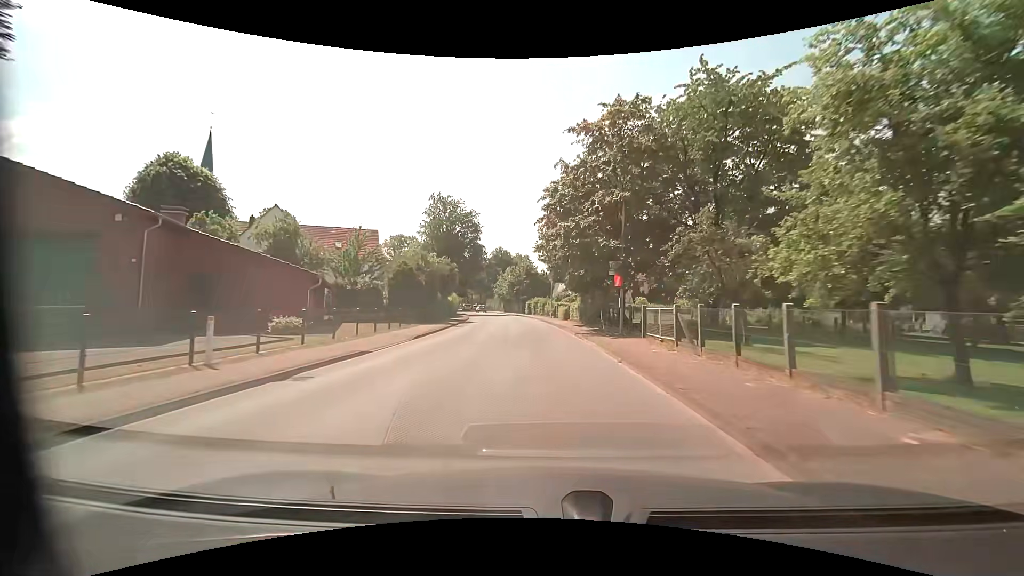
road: tertiary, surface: asphalt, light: Day
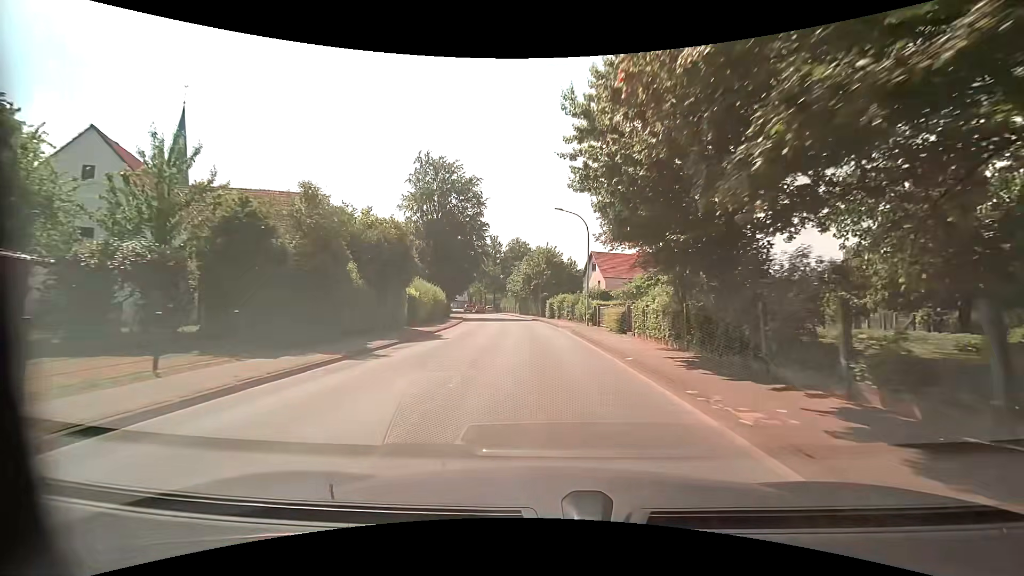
(-0.4, +21.6) m; -3°
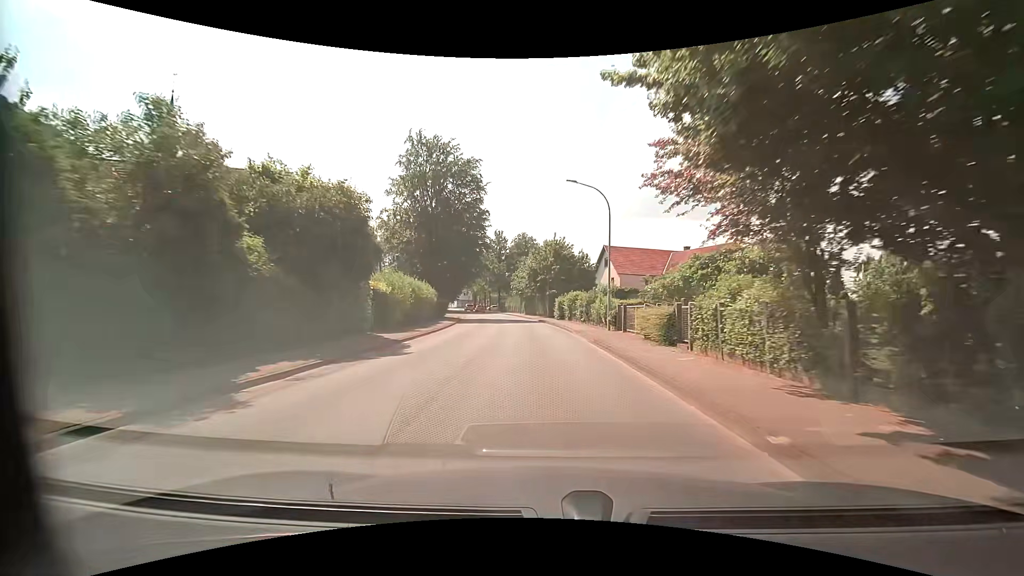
(-0.1, +7.1) m; -2°
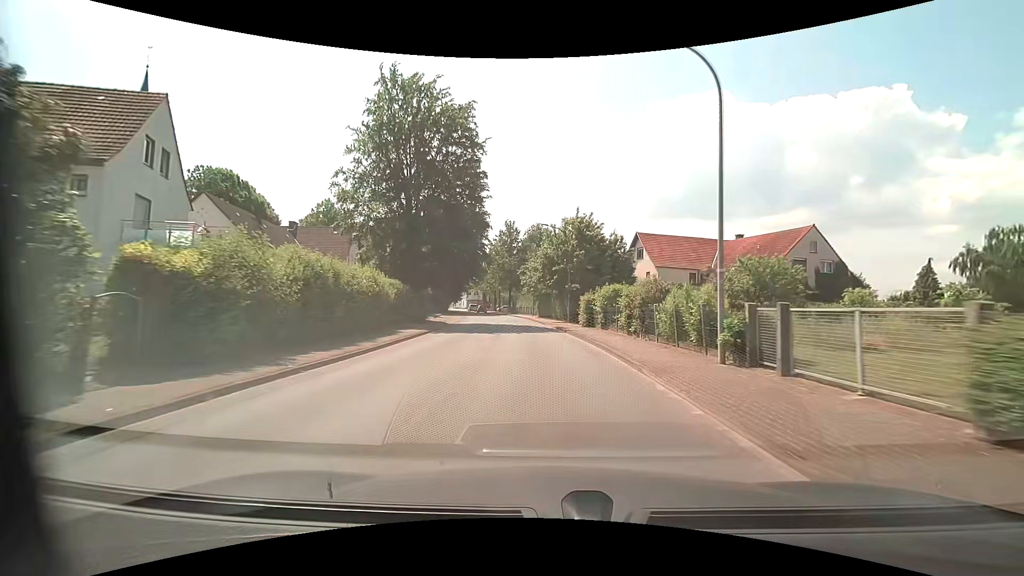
(+0.2, +14.1) m; 0°
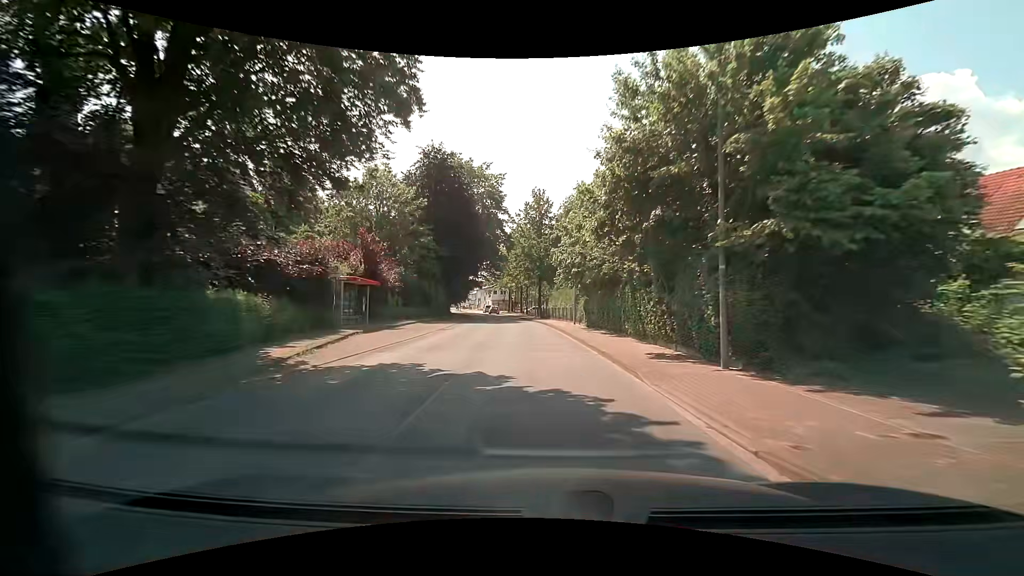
(-0.8, +28.0) m; -4°
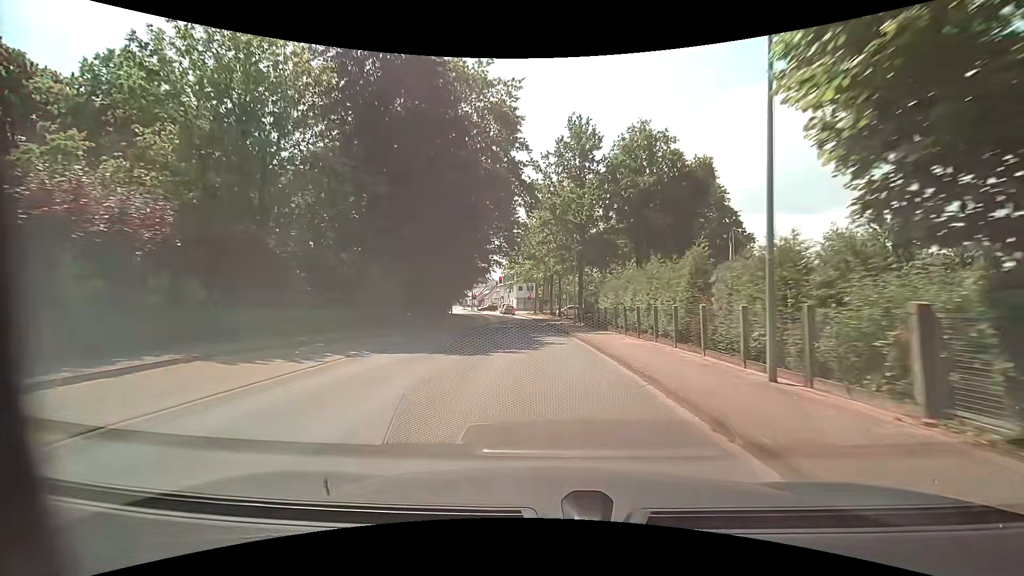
(-1.0, +27.5) m; -4°
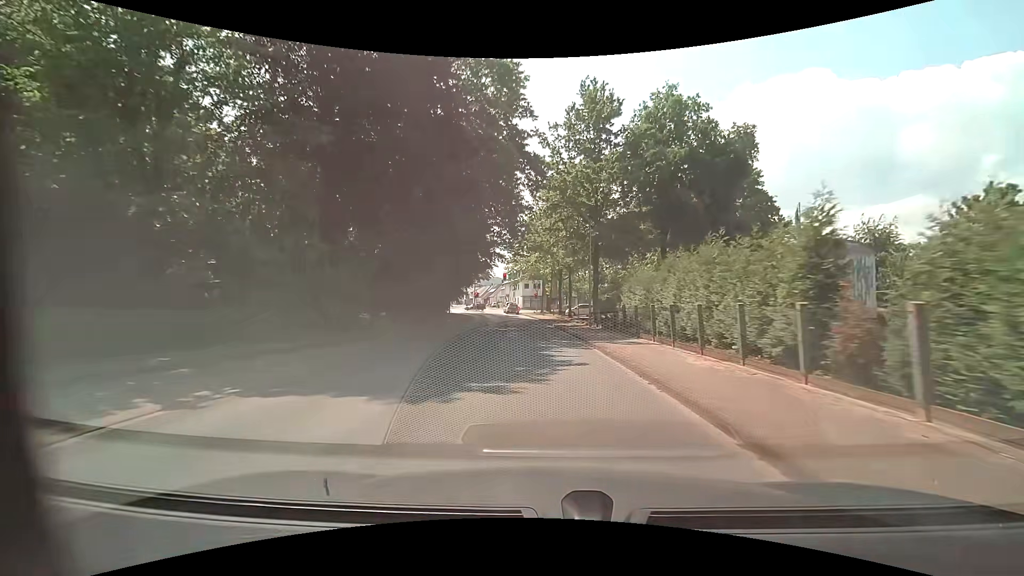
(0.0, +6.8) m; -1°
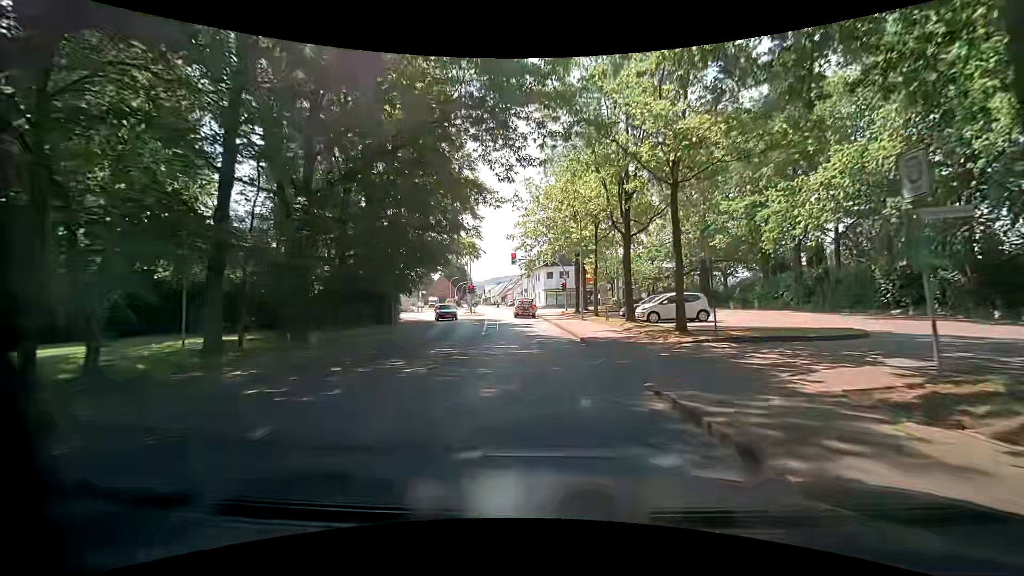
(-0.5, +31.8) m; -2°
